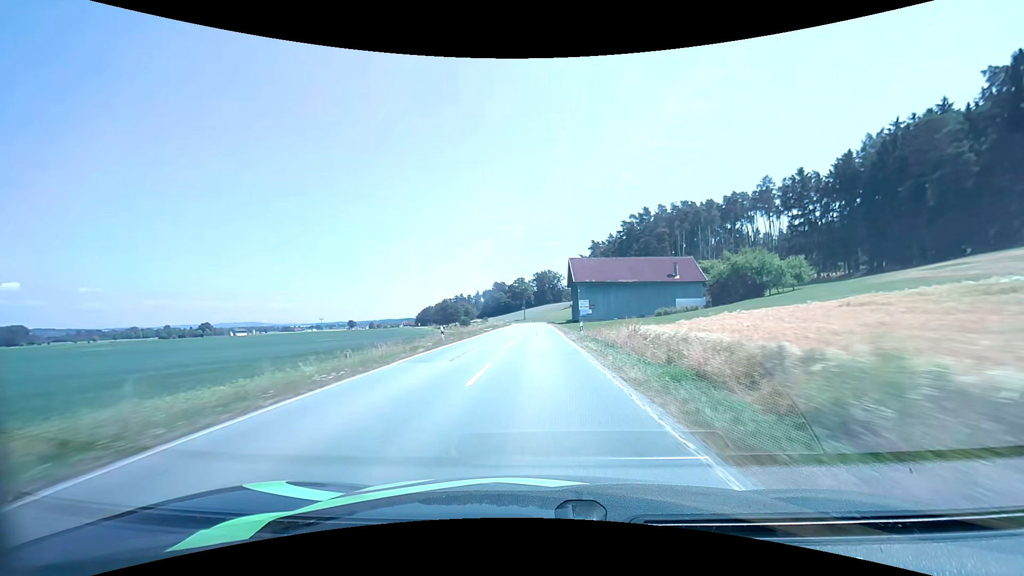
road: secondary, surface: asphalt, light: Day
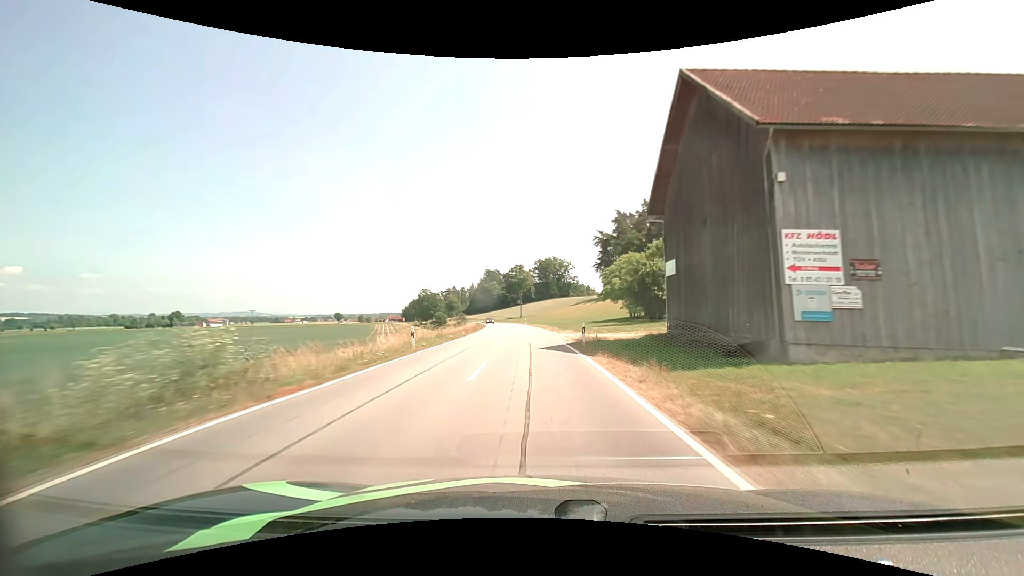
(-0.1, +68.1) m; 0°
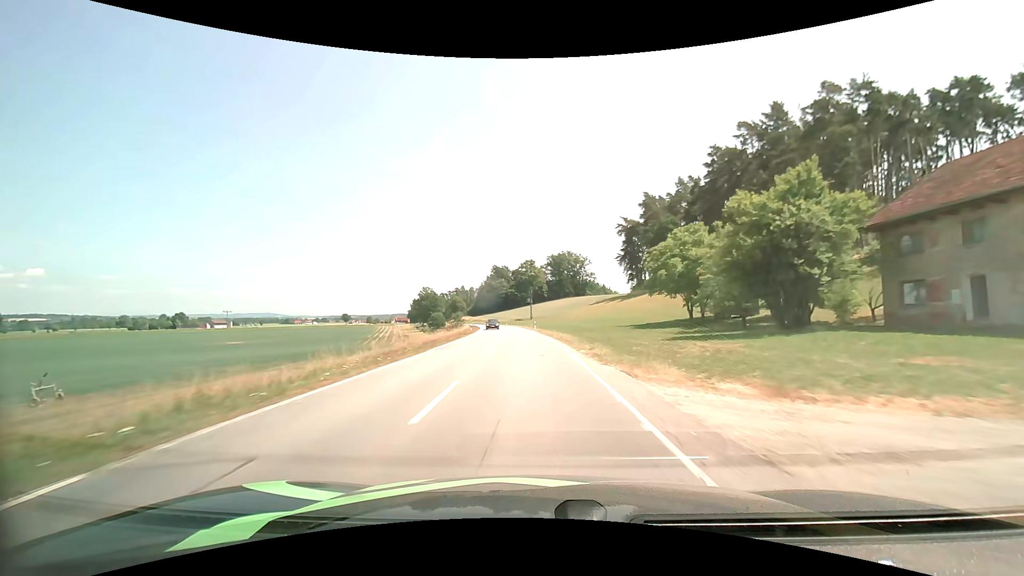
(-0.2, +26.7) m; -1°
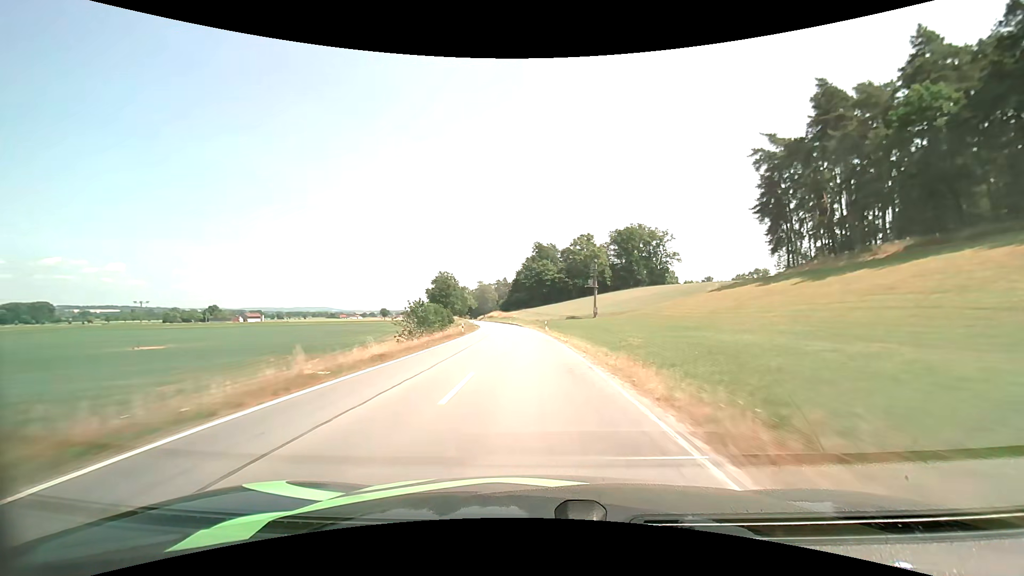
(-3.6, +67.8) m; -6°
